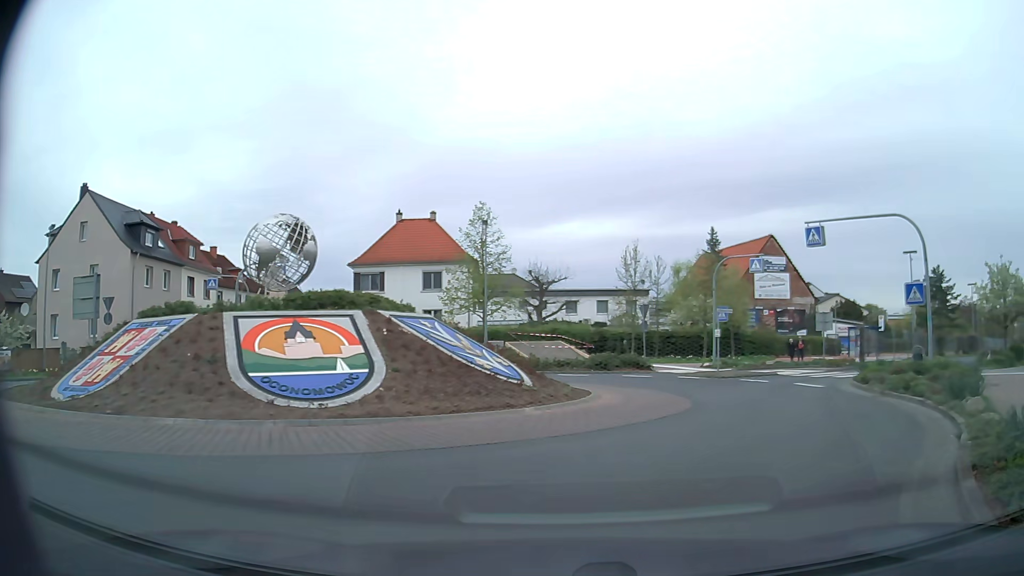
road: unclassified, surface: asphalt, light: Day
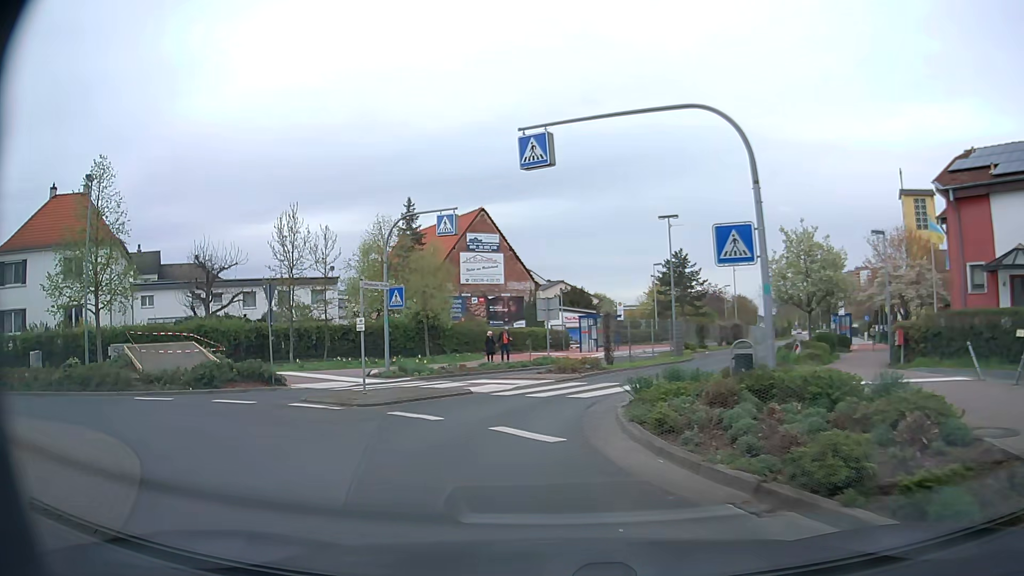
(+3.7, +11.2) m; +26°
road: secondary
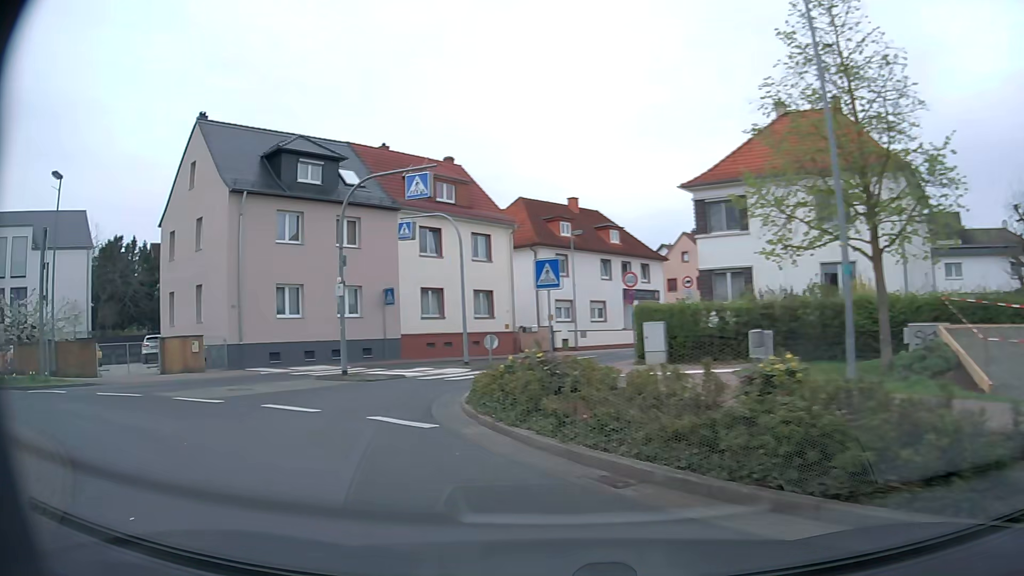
(-8.7, +13.1) m; -71°
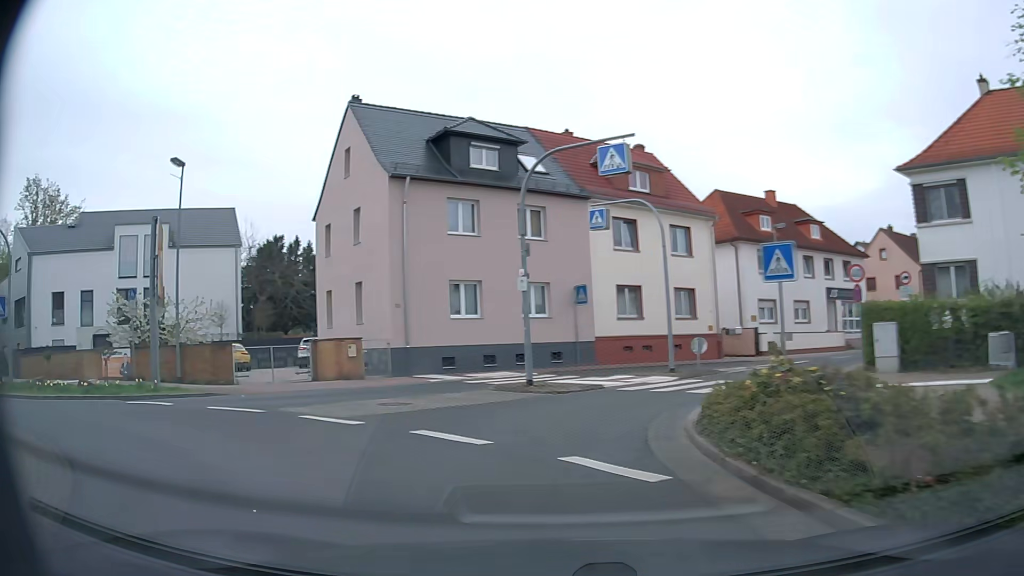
(-0.4, +3.4) m; -15°
